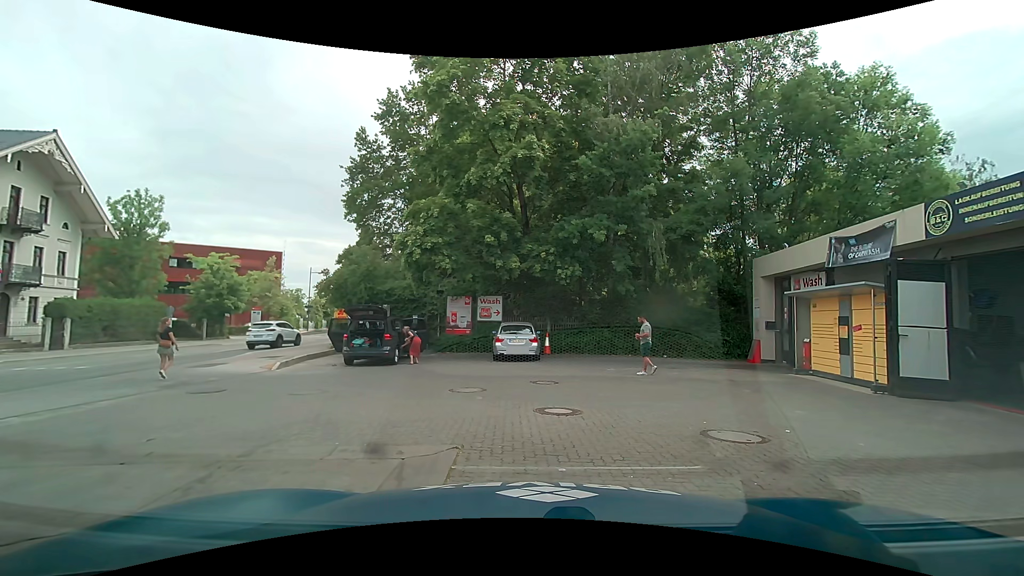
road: secondary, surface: asphalt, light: Day
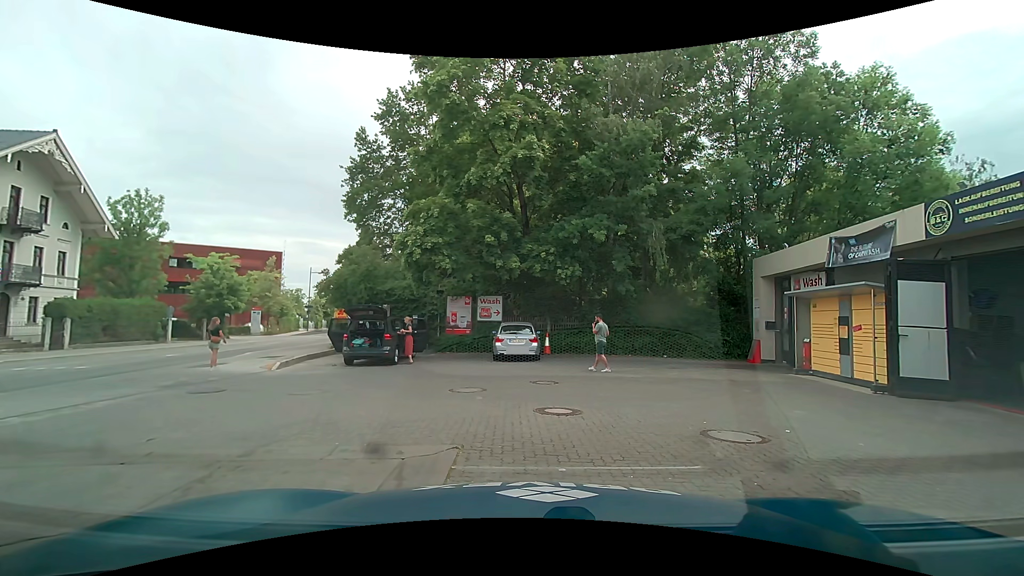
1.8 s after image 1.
(0.0, 0.0) m; 0°
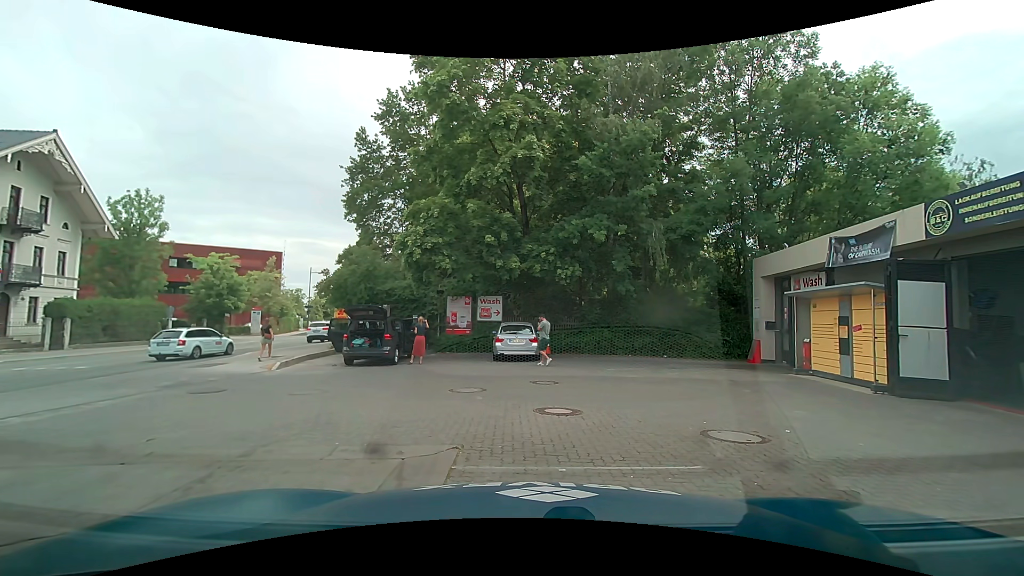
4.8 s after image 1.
(0.0, +0.1) m; 0°
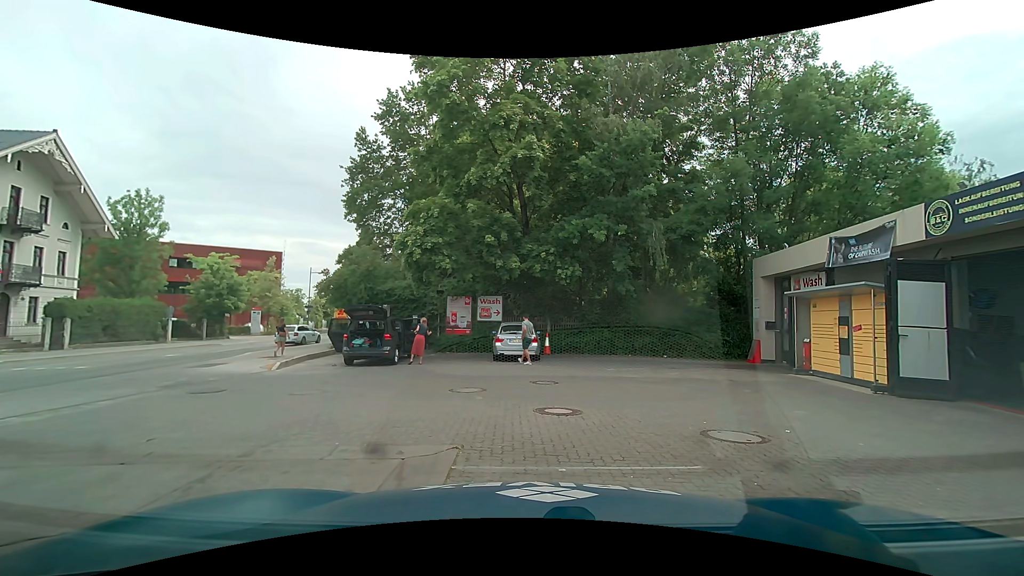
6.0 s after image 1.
(0.0, 0.0) m; 0°
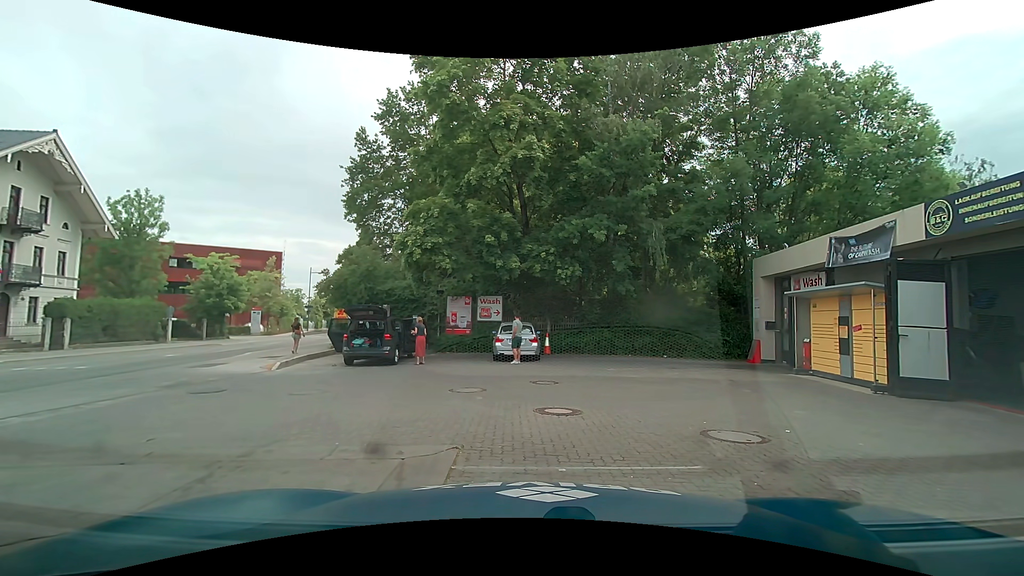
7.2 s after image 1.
(0.0, 0.0) m; 0°
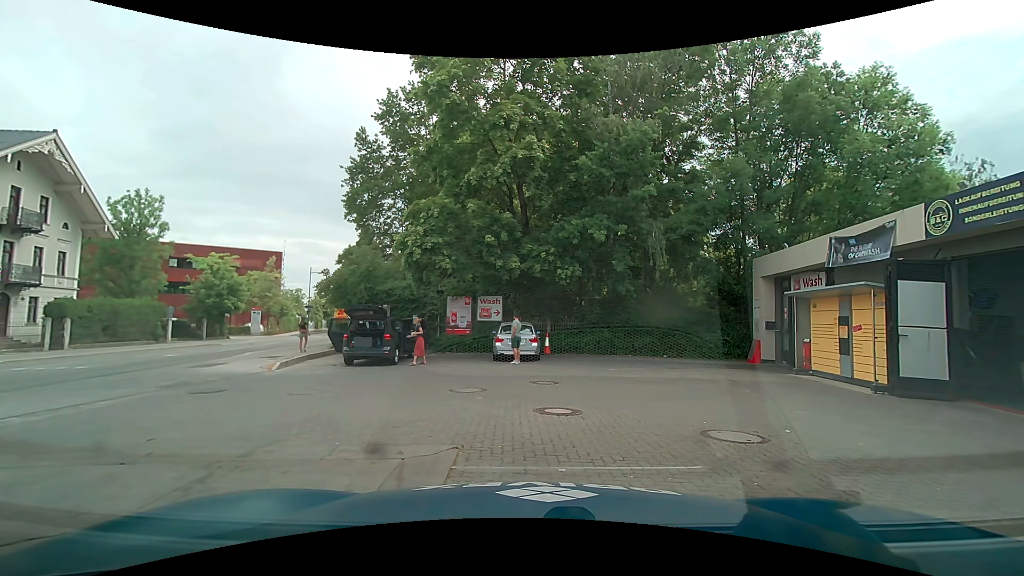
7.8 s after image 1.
(0.0, 0.0) m; 0°
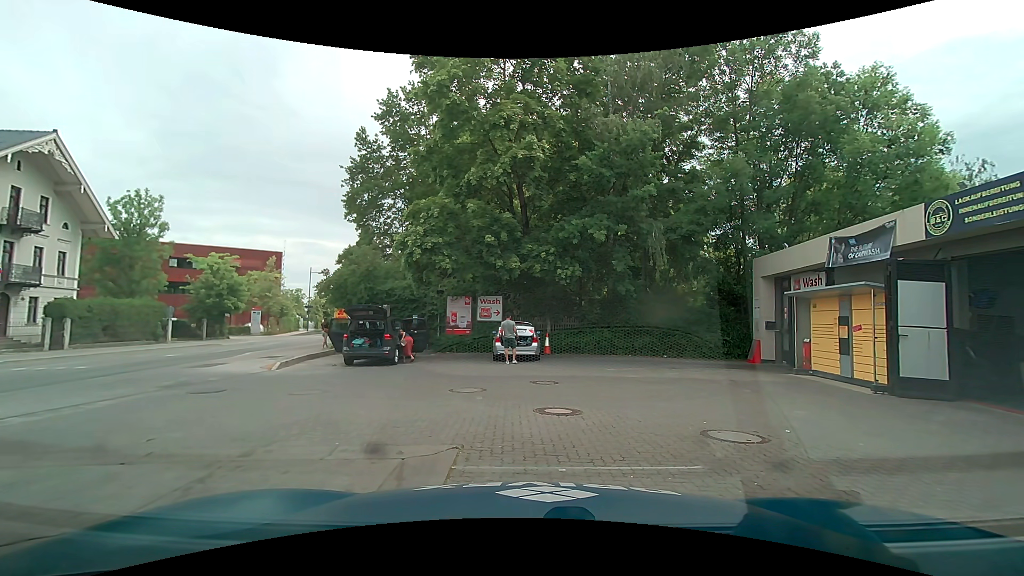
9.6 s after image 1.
(0.0, 0.0) m; 0°
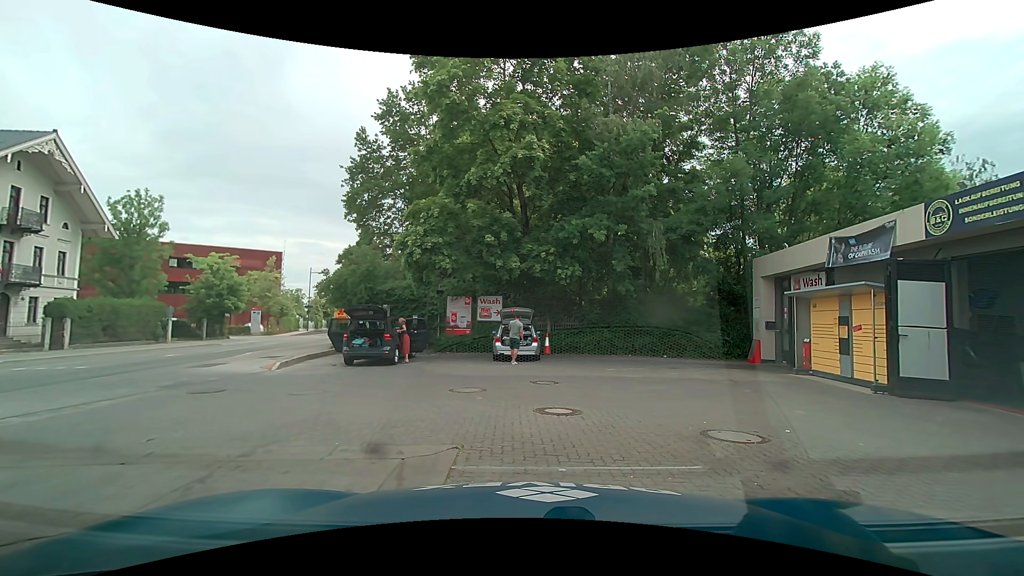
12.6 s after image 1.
(0.0, 0.0) m; 0°
